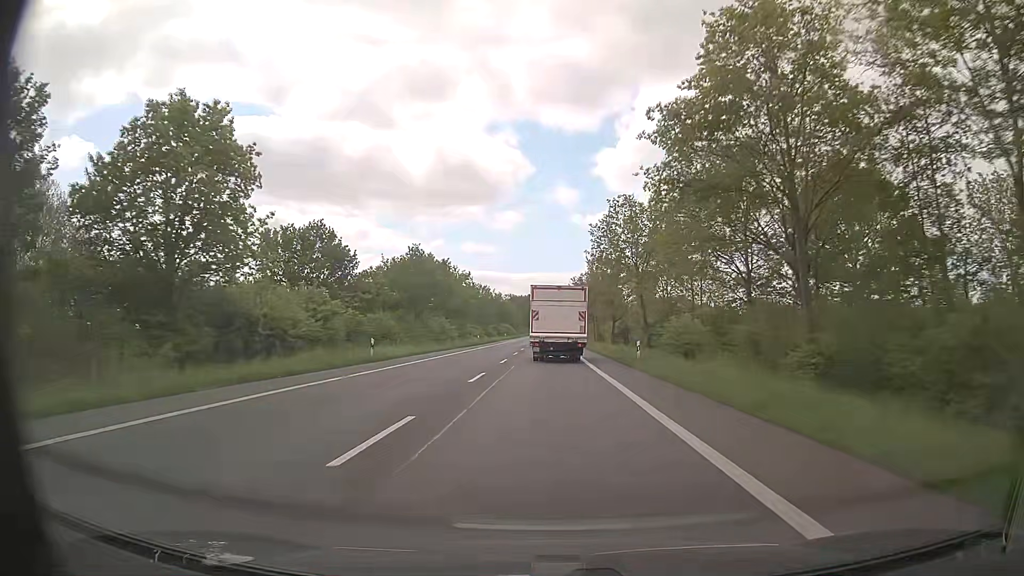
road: primary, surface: asphalt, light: Day
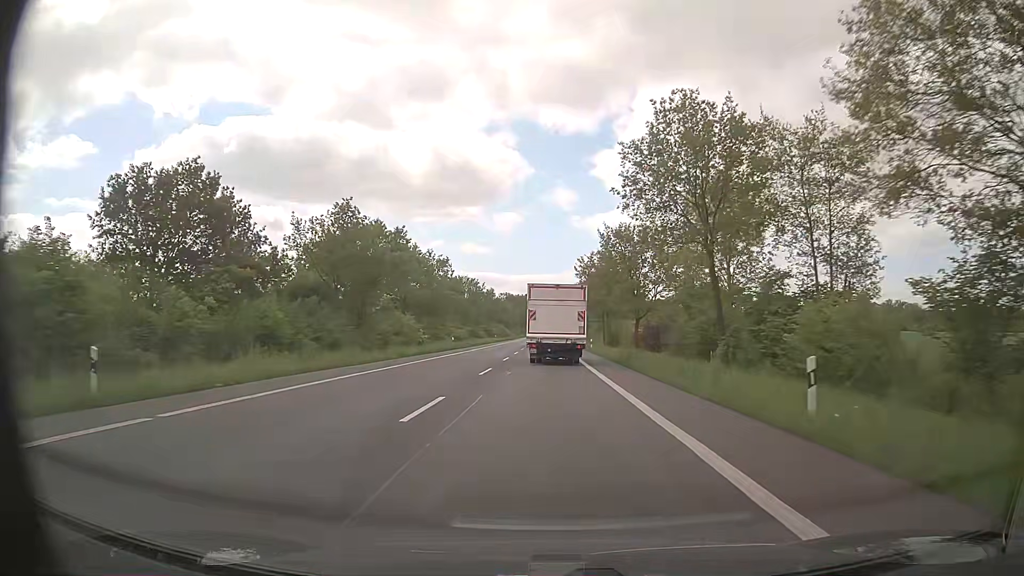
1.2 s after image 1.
(0.0, +20.5) m; 0°
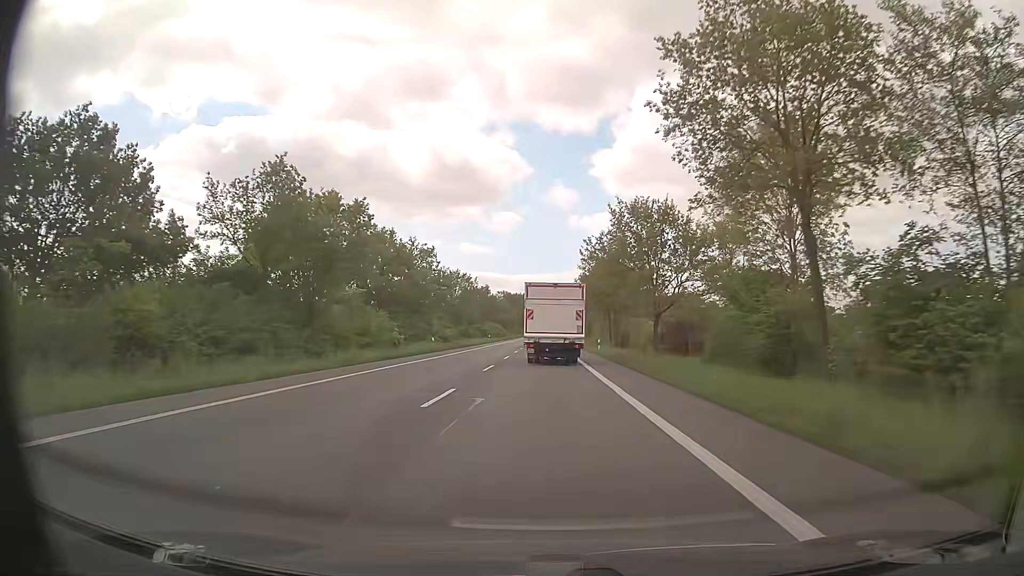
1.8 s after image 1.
(0.0, +10.1) m; 0°
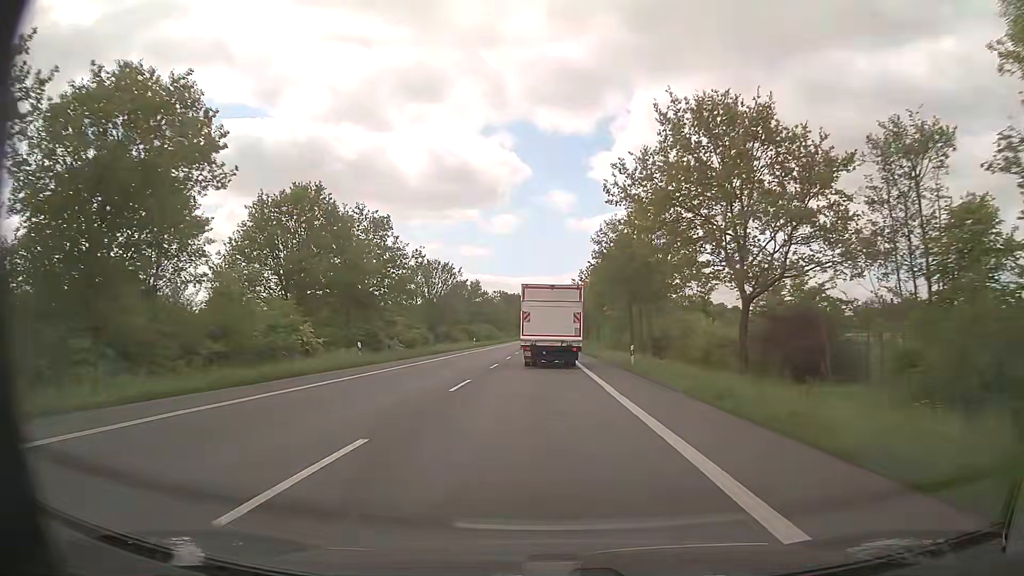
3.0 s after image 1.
(+0.1, +20.0) m; +1°
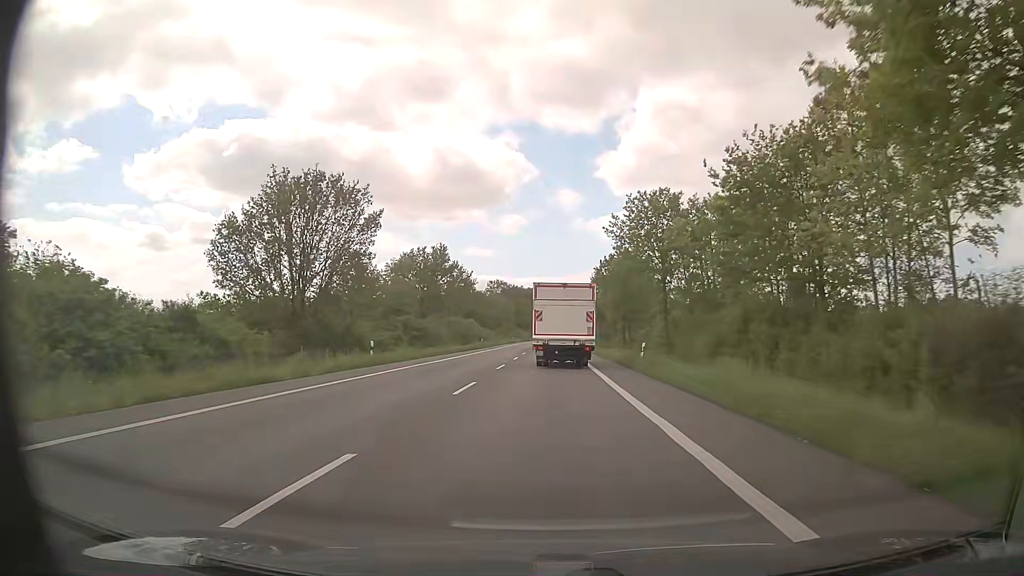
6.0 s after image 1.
(-0.5, +49.8) m; -1°
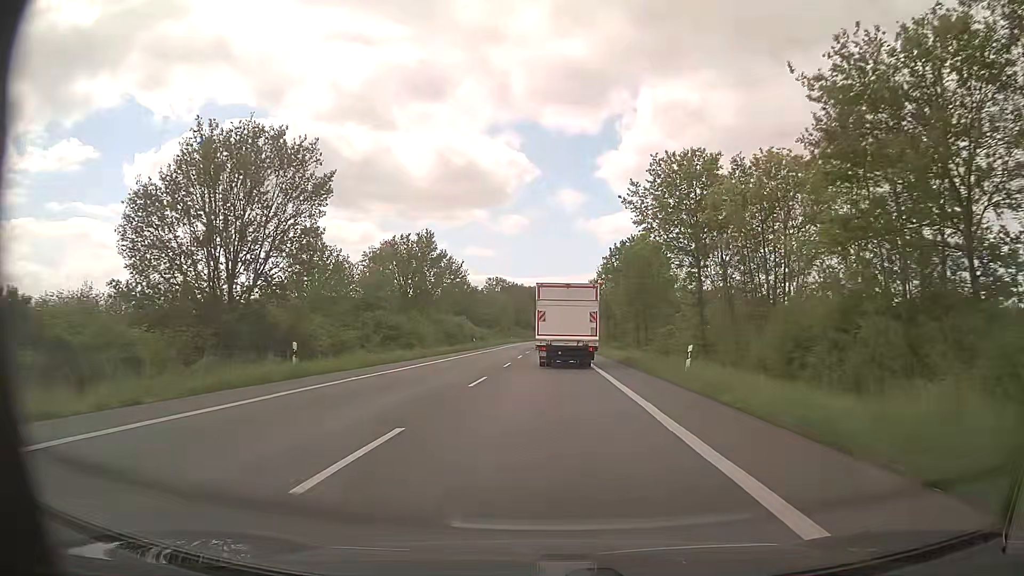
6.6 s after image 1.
(0.0, +10.1) m; 0°
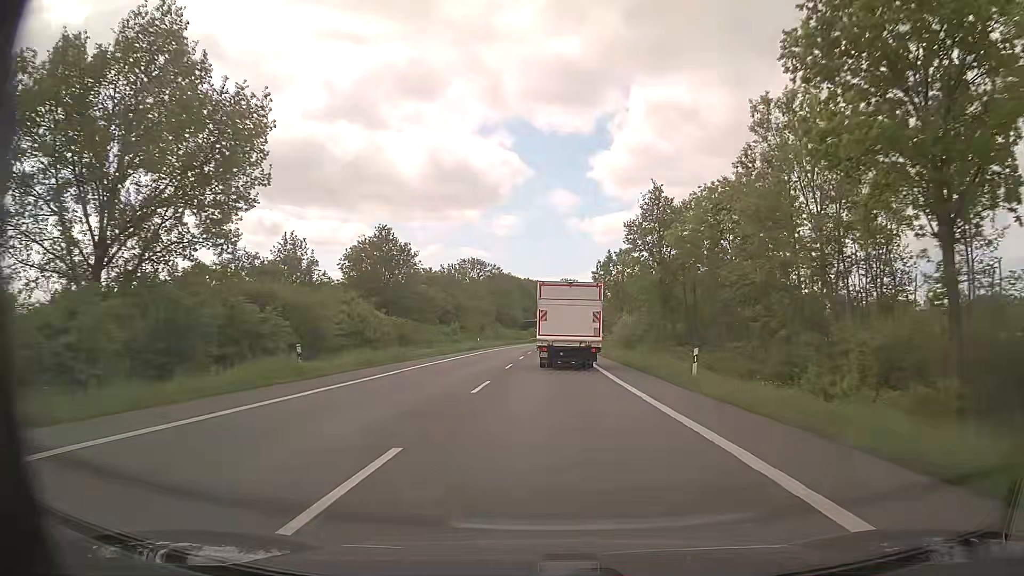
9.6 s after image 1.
(+0.2, +50.2) m; +1°
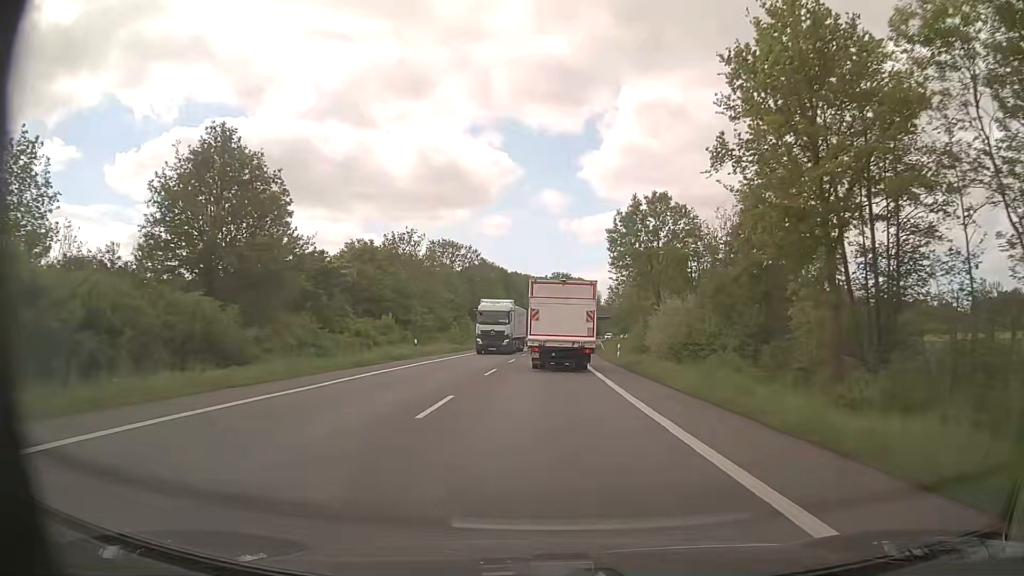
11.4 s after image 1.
(+0.2, +29.7) m; +1°
(0, +10) (0, +20) (0, +30) (0, +40) (0, +50) (+1, +60) (+1, +70) (+2, +80) (+3, +90) (+4, +100) m
